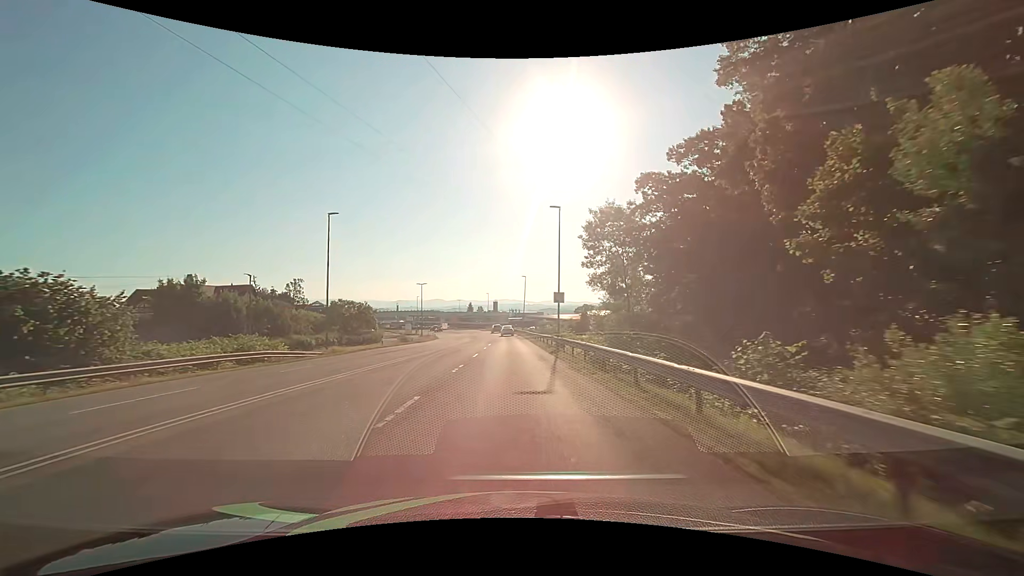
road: secondary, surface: asphalt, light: Day
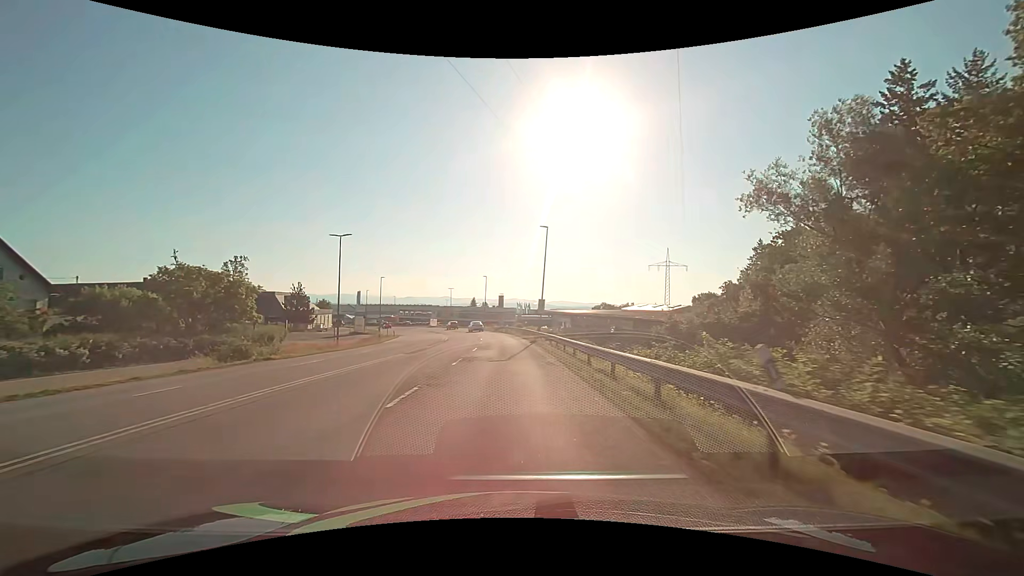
(-0.1, +42.7) m; -1°
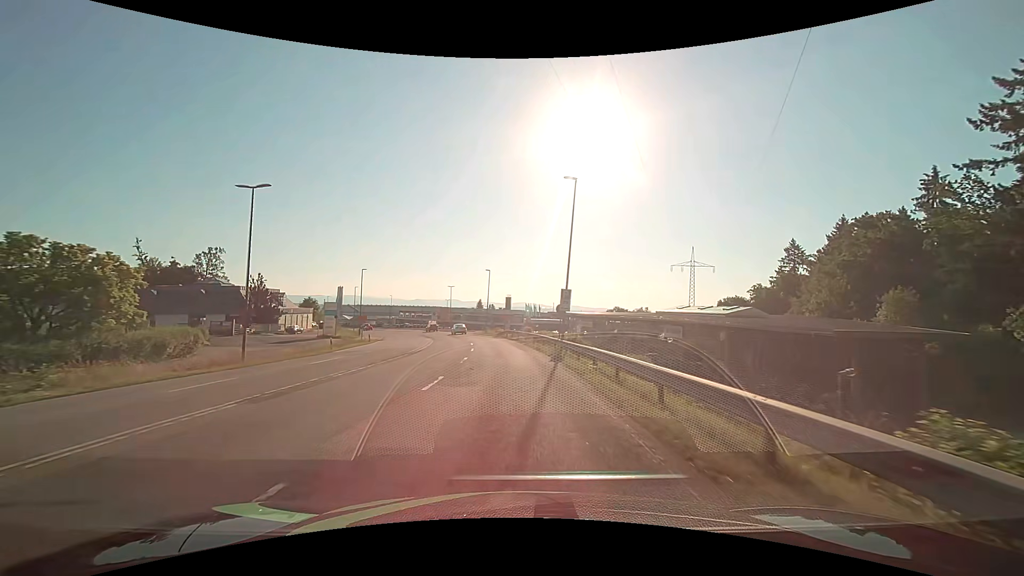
(-0.1, +15.8) m; -1°
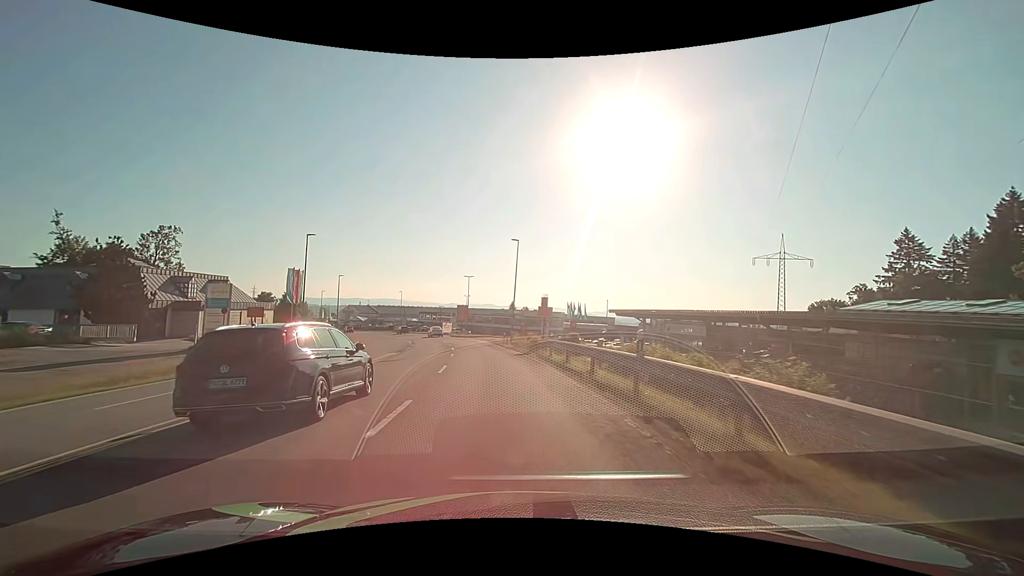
(-0.9, +31.0) m; -4°
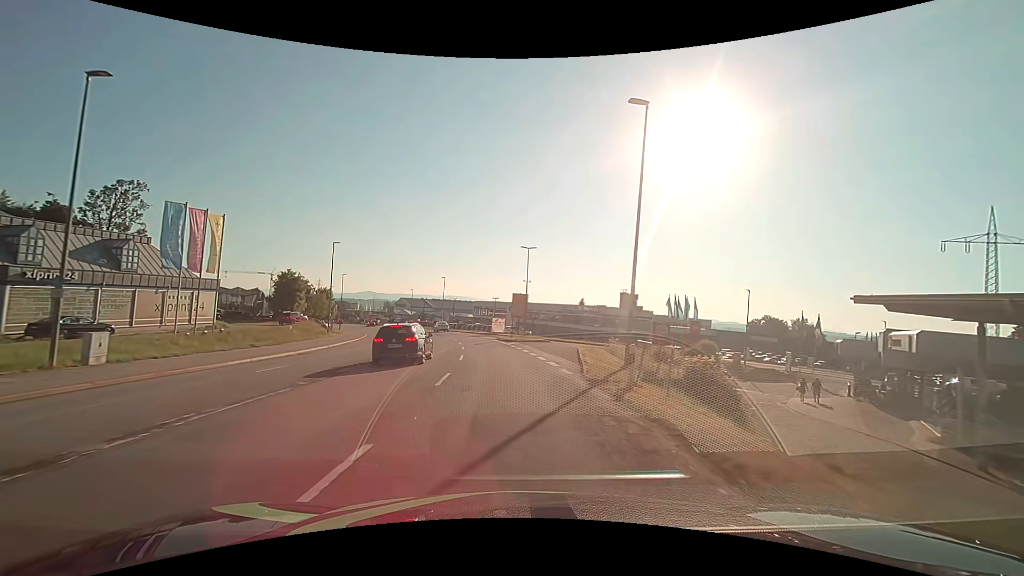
(-2.1, +30.6) m; -7°
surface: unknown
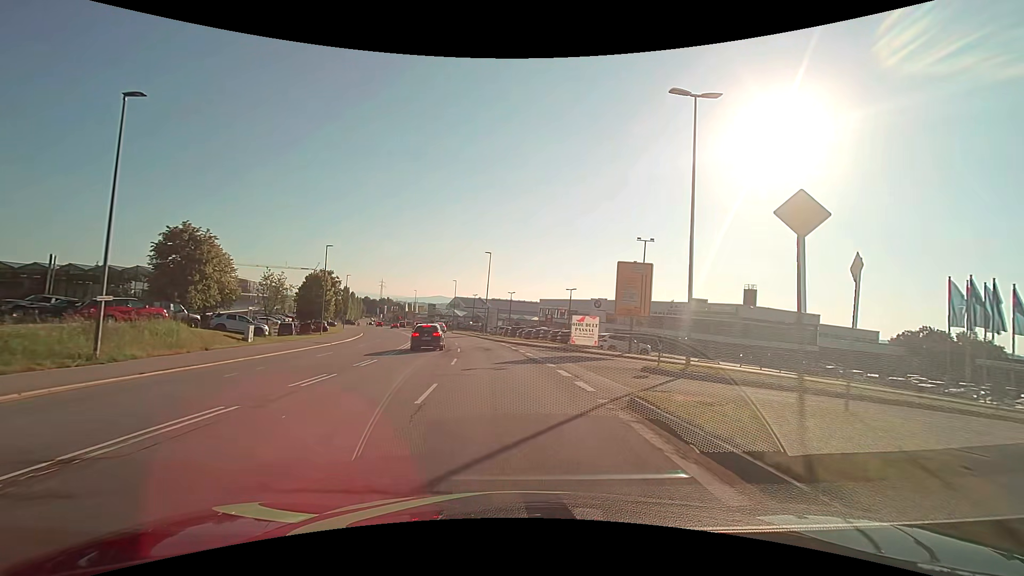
(-2.7, +38.2) m; -8°
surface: asphalt
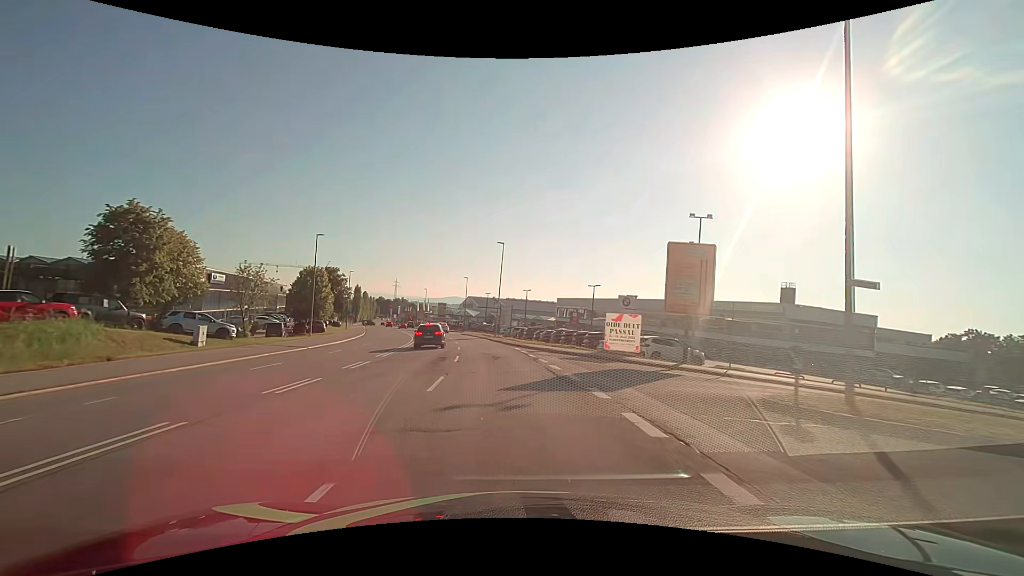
(-0.1, +7.6) m; -1°
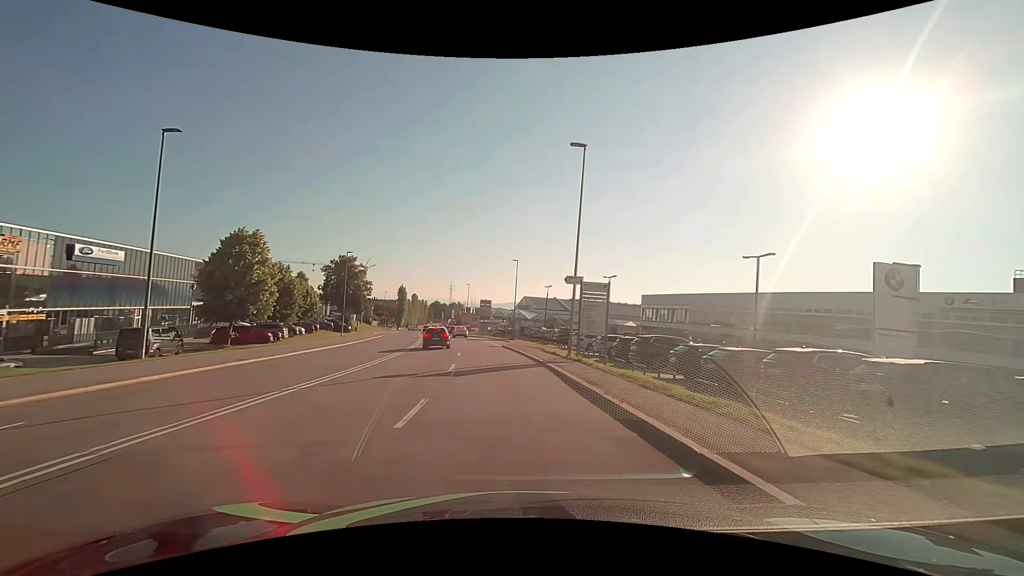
(-1.9, +30.4) m; -7°
